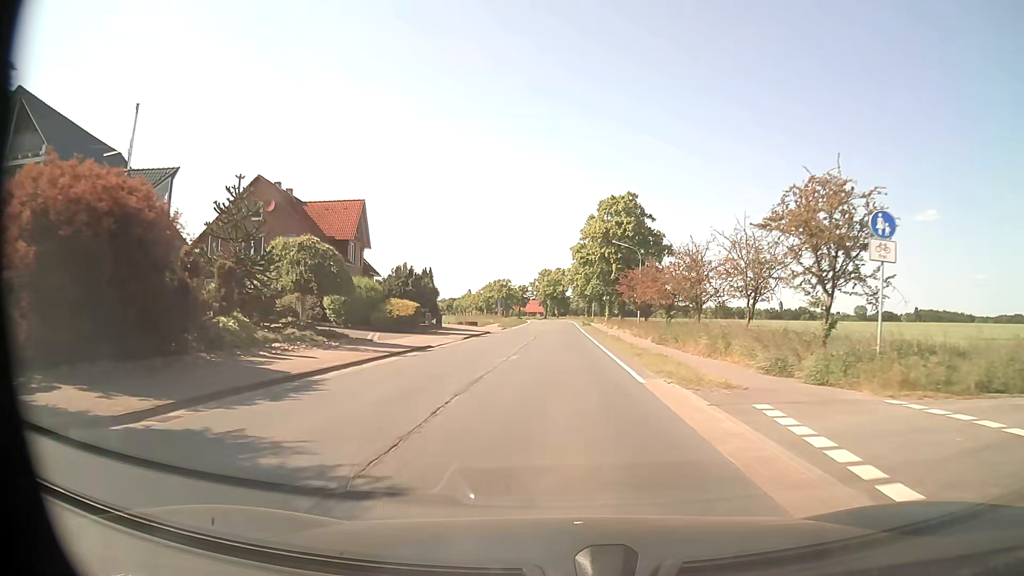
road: secondary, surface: asphalt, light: Day
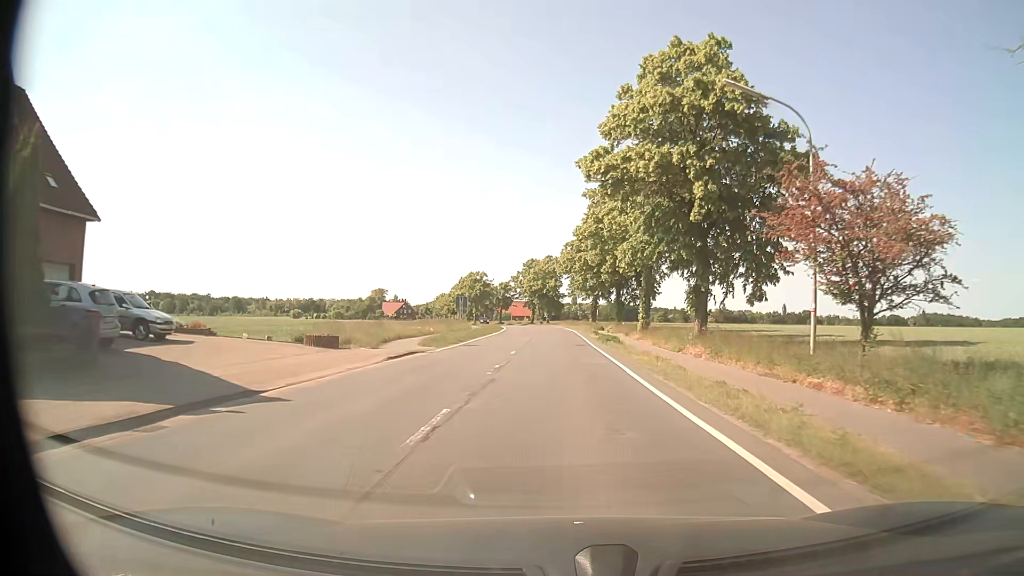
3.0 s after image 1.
(+0.2, +40.4) m; +1°
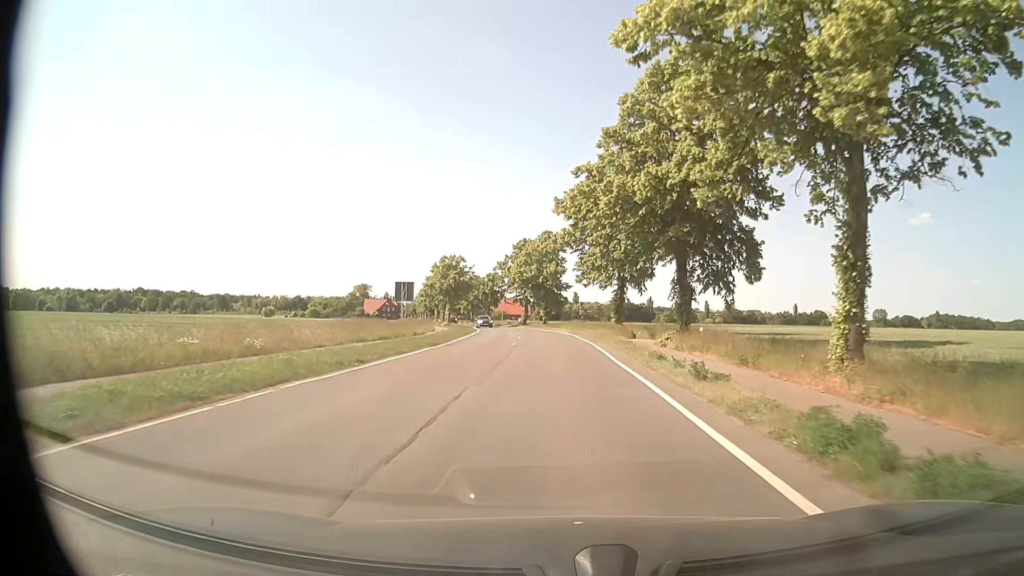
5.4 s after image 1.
(0.0, +32.2) m; 0°
(0, +10) (0, +20) (0, +30) (-1, +40) (-1, +50) (-2, +60) (-3, +70) (-5, +80) (-7, +90) (-9, +99) m
